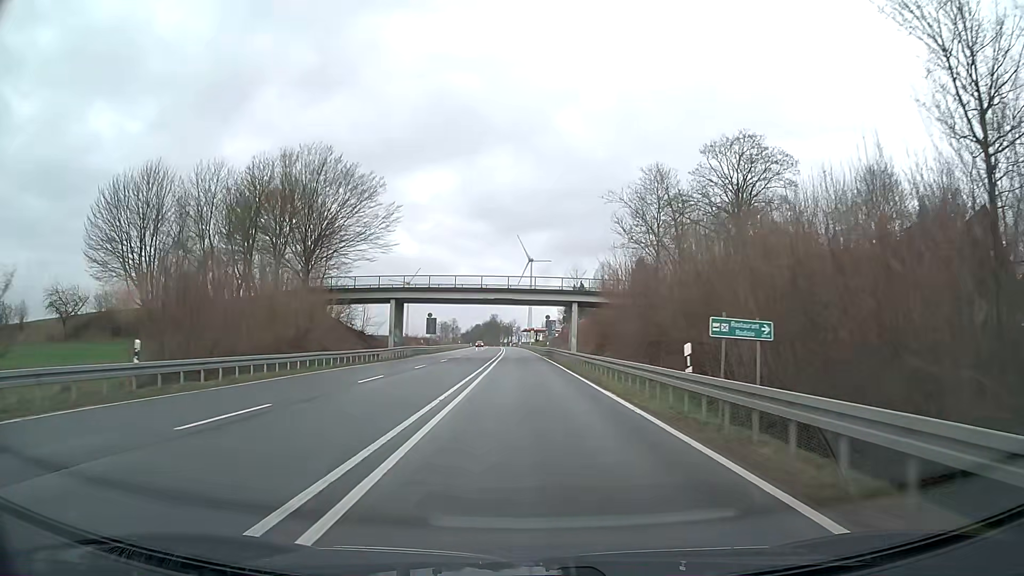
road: primary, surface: asphalt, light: Day
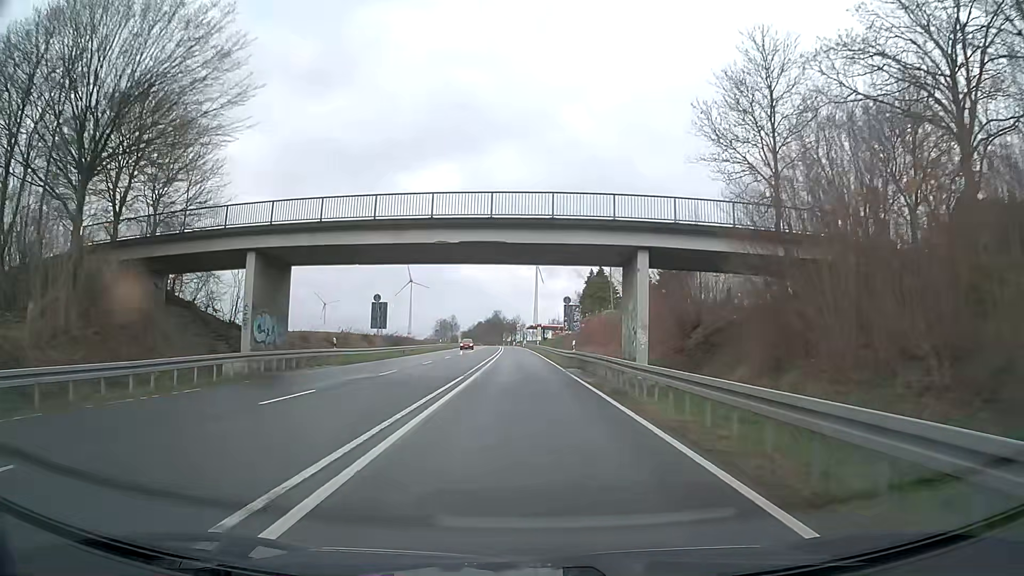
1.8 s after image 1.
(-0.1, +32.2) m; 0°
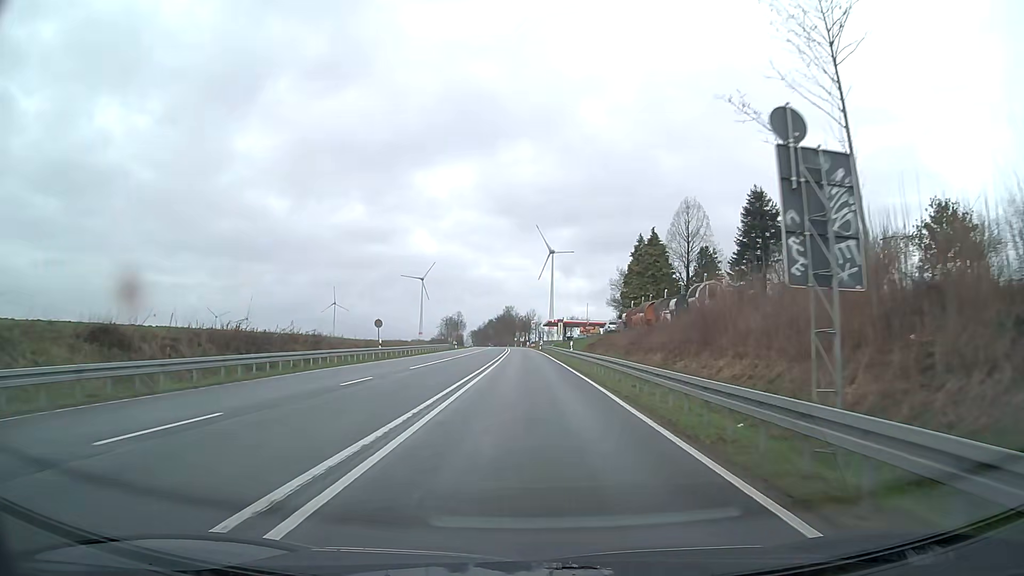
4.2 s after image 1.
(-0.5, +43.0) m; -1°
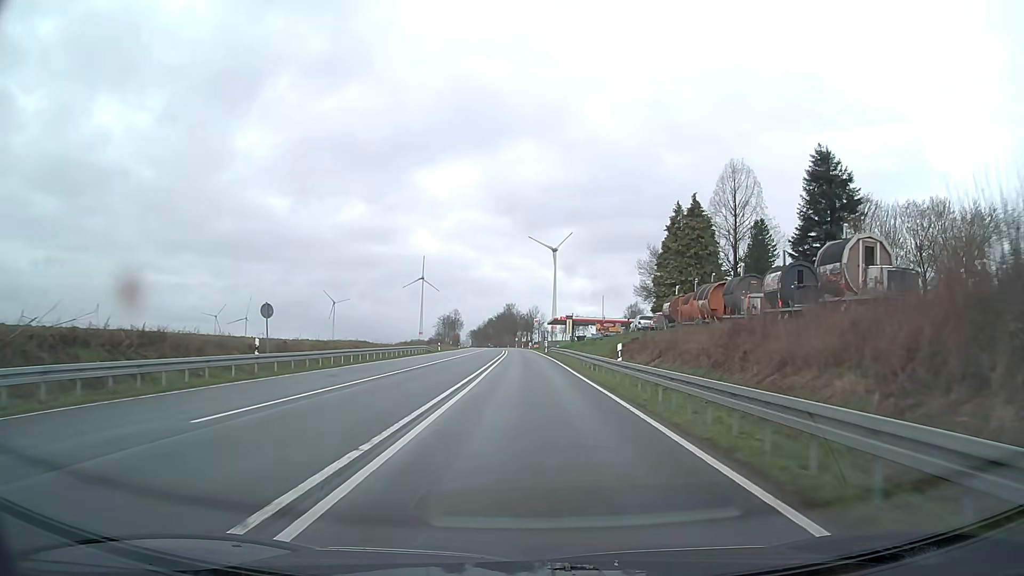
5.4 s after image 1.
(-0.1, +21.5) m; 0°
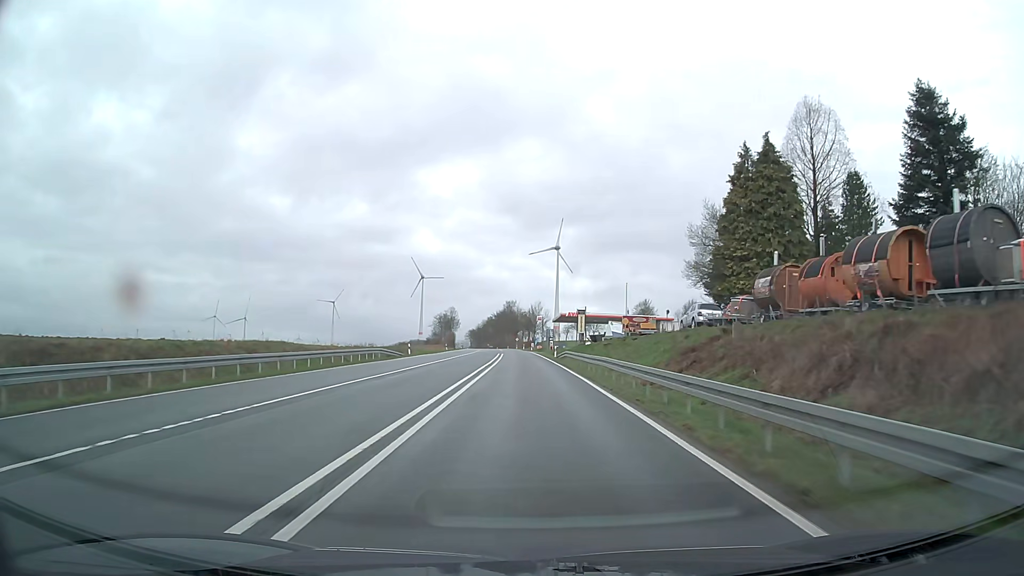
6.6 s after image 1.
(0.0, +21.6) m; 0°
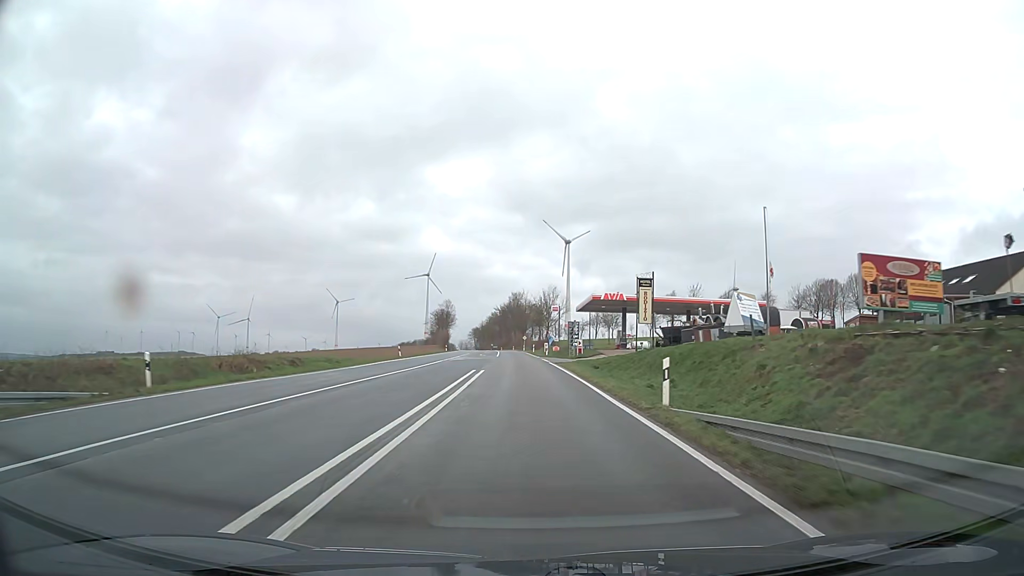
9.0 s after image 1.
(-0.2, +43.2) m; -1°
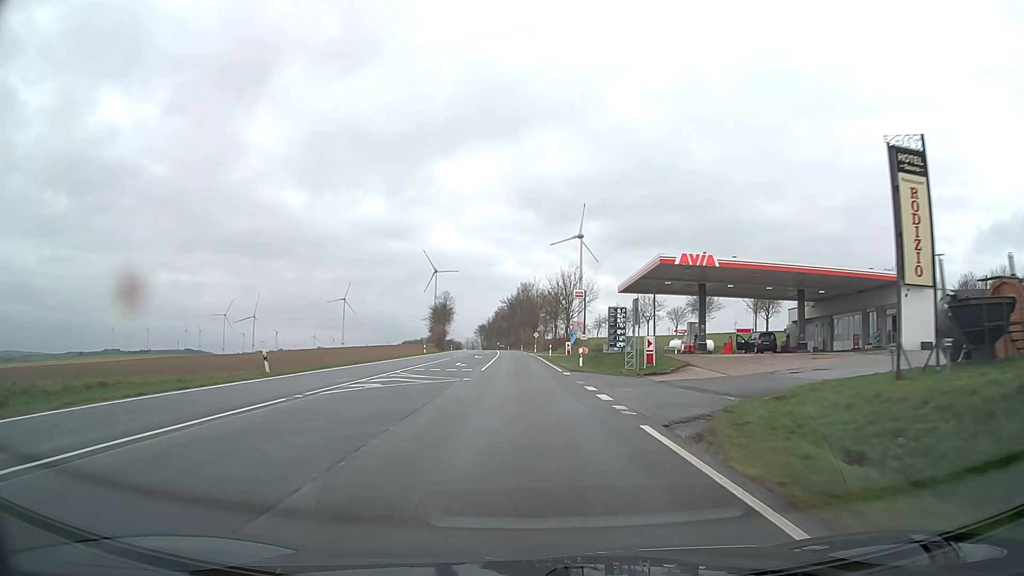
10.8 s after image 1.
(-0.3, +32.4) m; -1°
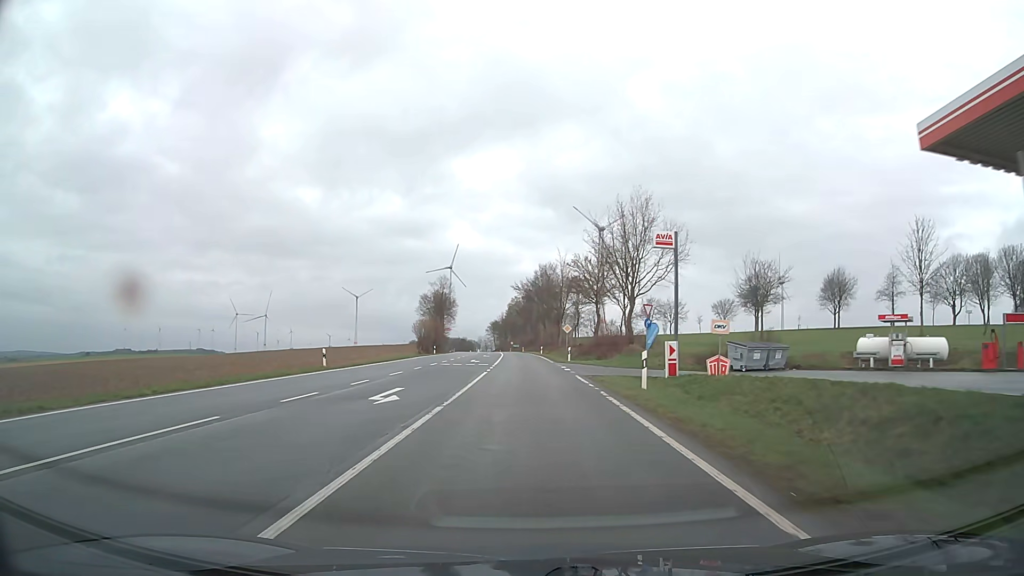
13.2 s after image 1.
(-0.5, +43.2) m; -1°
(0, +10) (0, +20) (0, +30) (-1, +40) (-1, +50) (-1, +60) (-1, +70) (-2, +80) (-2, +90) (-3, +100) m
